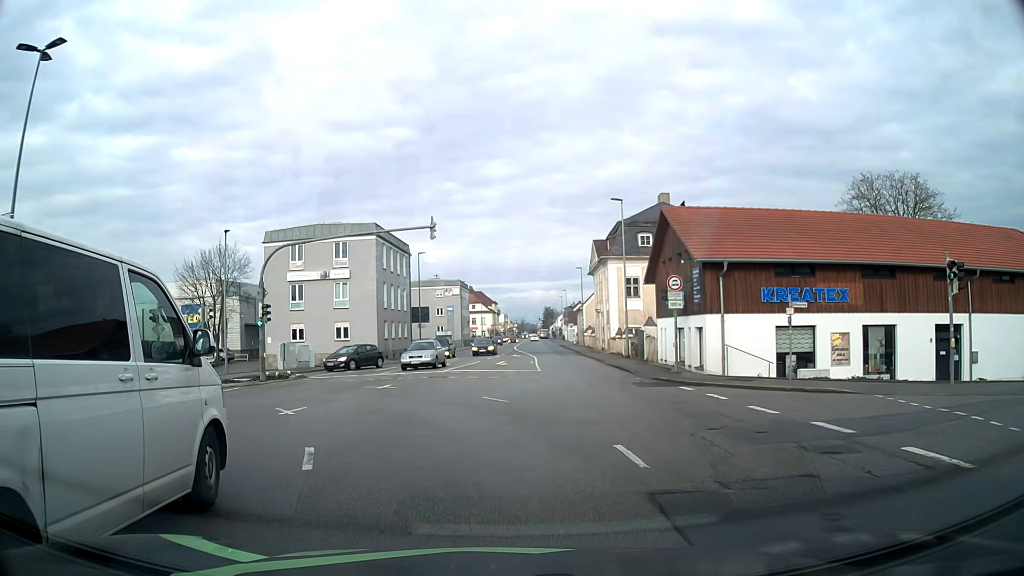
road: tertiary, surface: asphalt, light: Day
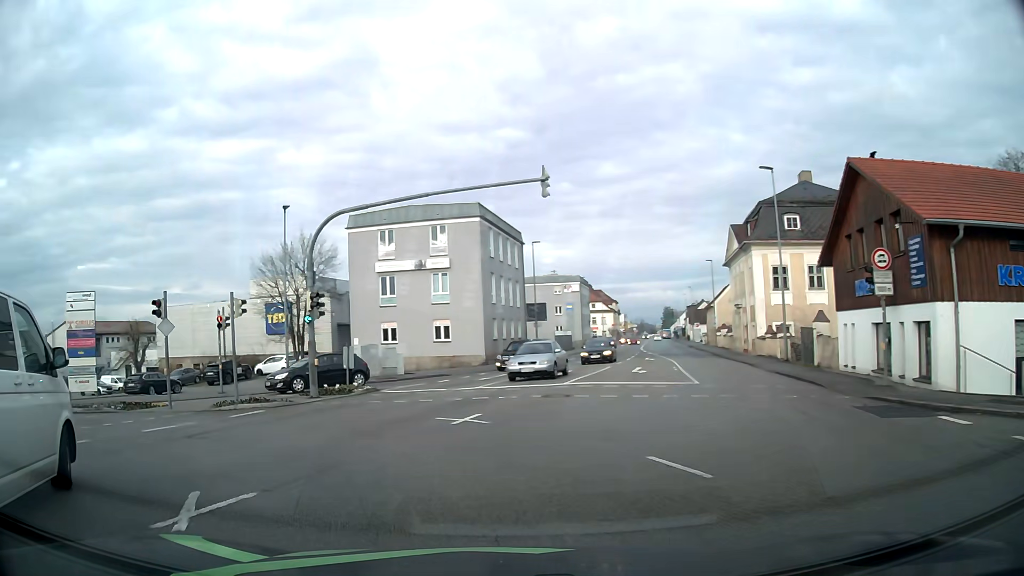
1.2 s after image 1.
(-0.5, +7.9) m; -10°
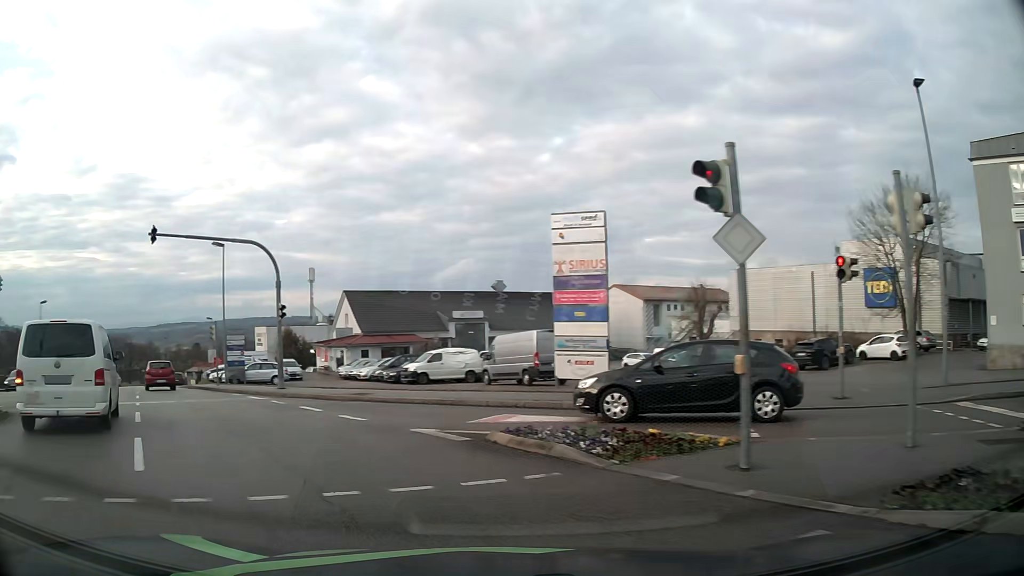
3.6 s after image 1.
(-5.3, +12.3) m; -50°
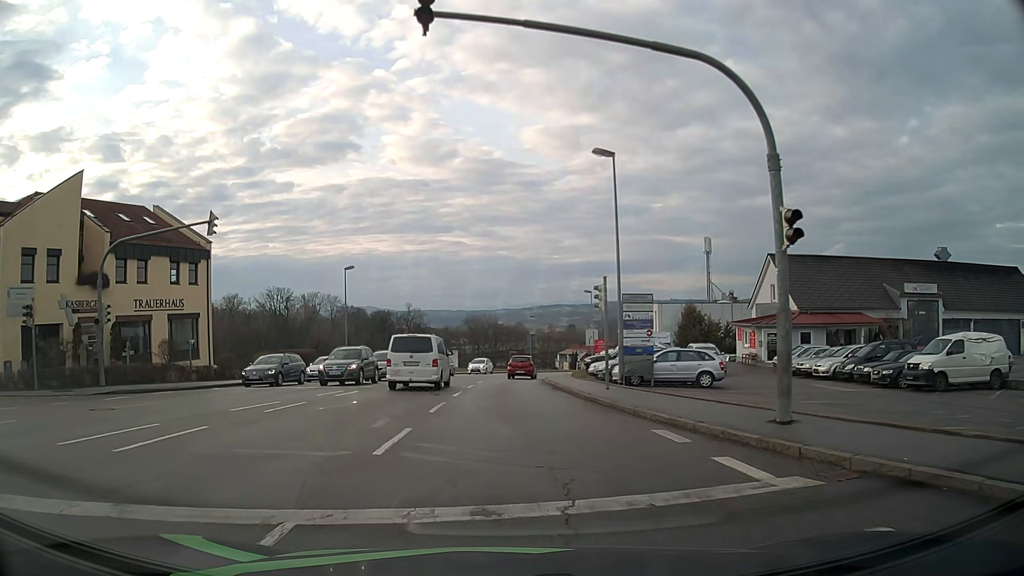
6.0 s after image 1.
(-6.4, +15.3) m; -31°
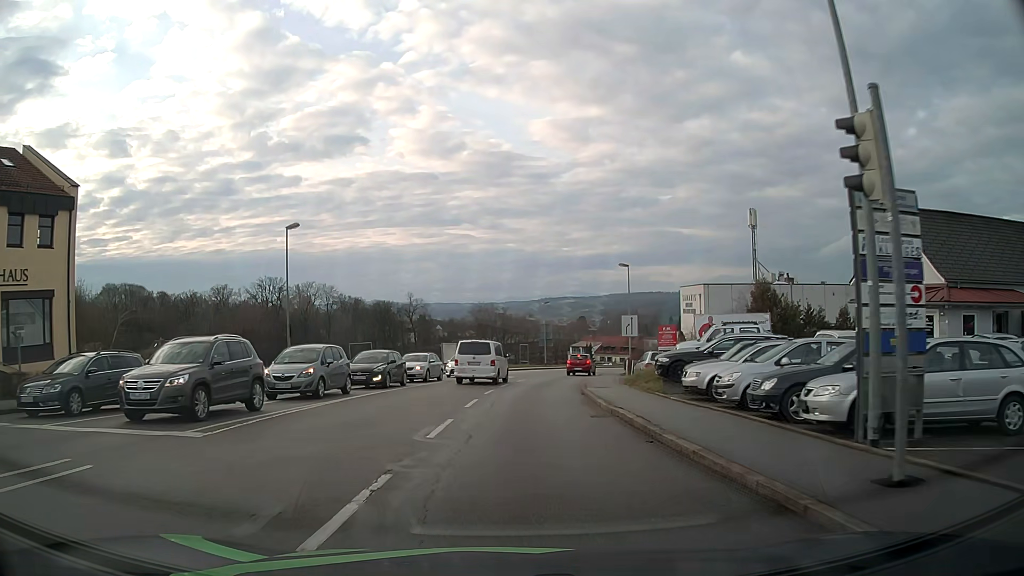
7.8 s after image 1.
(-0.2, +16.3) m; -1°
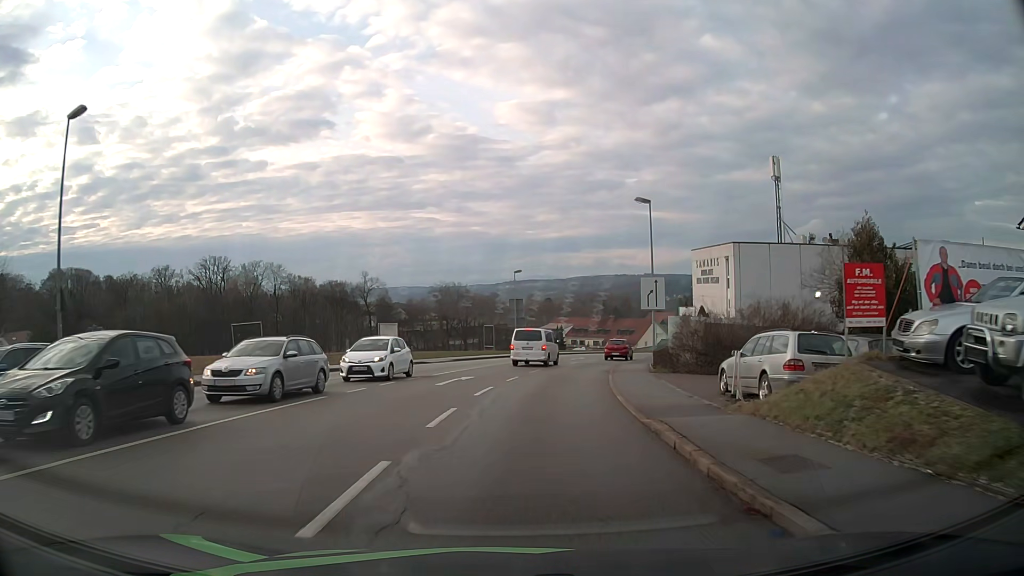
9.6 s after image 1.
(+0.5, +18.1) m; +3°
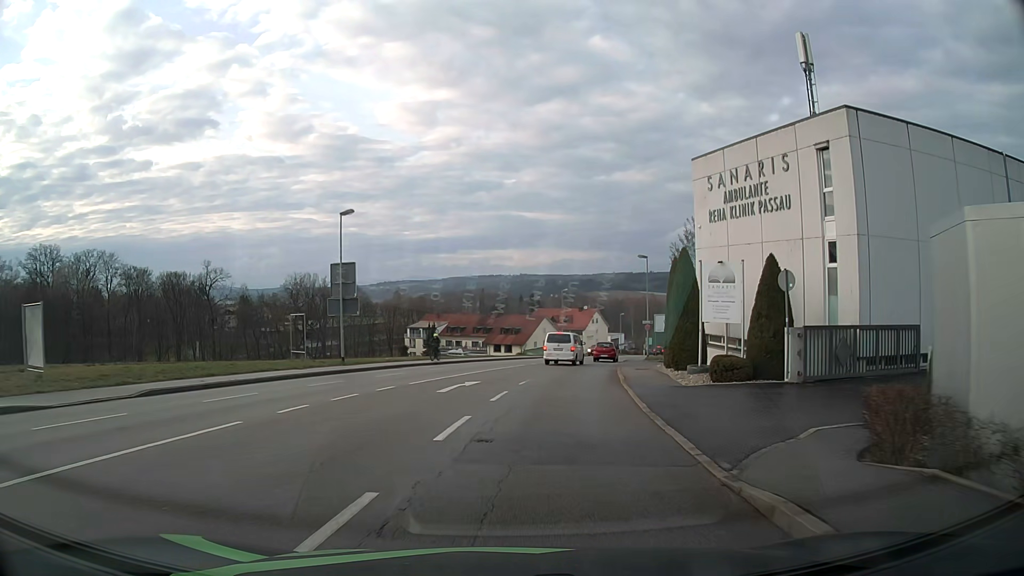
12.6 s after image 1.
(+2.8, +31.2) m; +11°
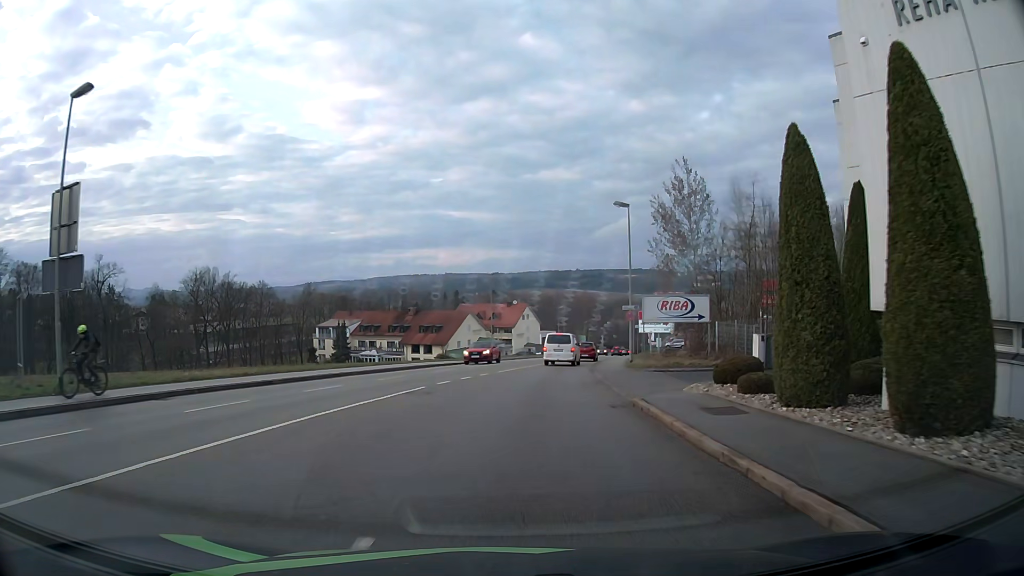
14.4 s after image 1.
(+1.0, +19.7) m; +5°
(0, +10) (+1, +20) (+2, +30) (+4, +40) (+5, +50) (+7, +59) (+10, +69) (+12, +79) (+14, +89) (+16, +98) m
